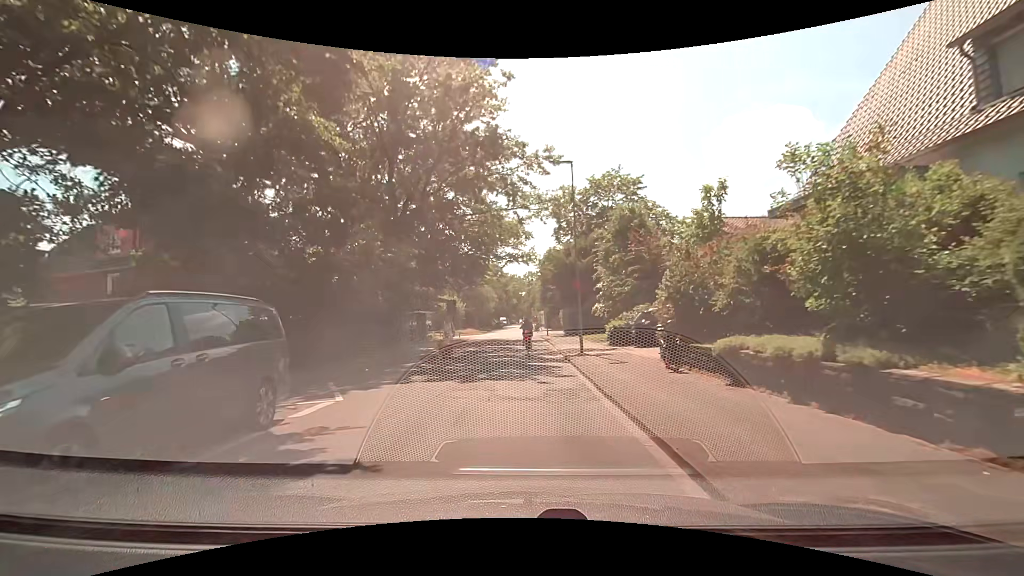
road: residential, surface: asphalt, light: Day
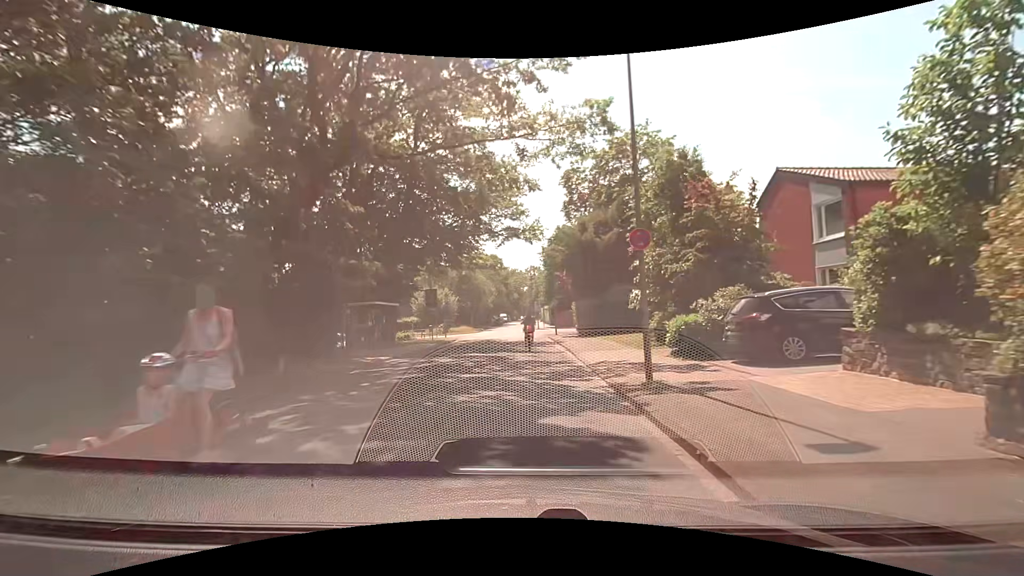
(-0.1, +10.5) m; -1°
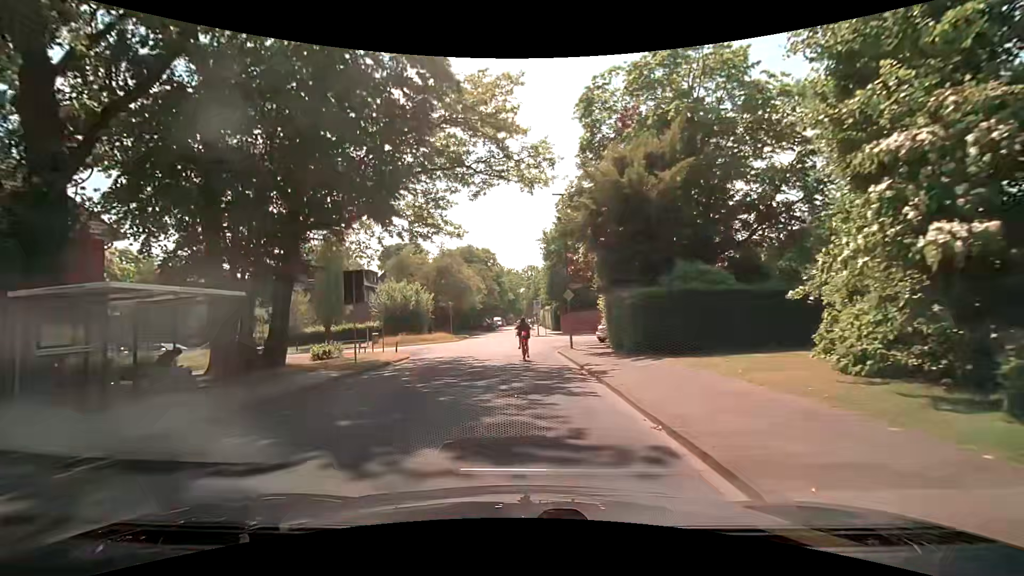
(+0.1, +15.1) m; 0°
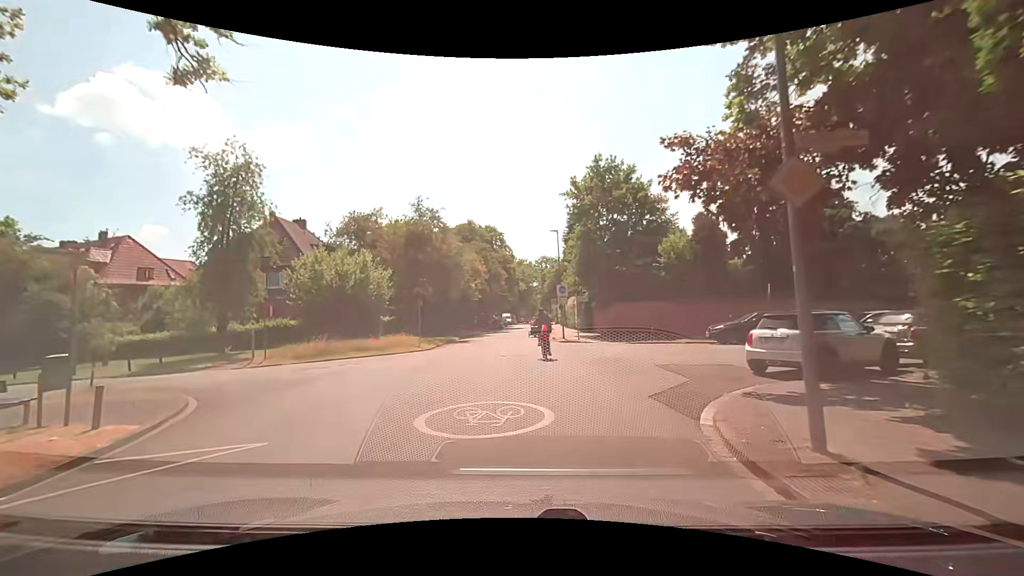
(-0.3, +19.3) m; -1°
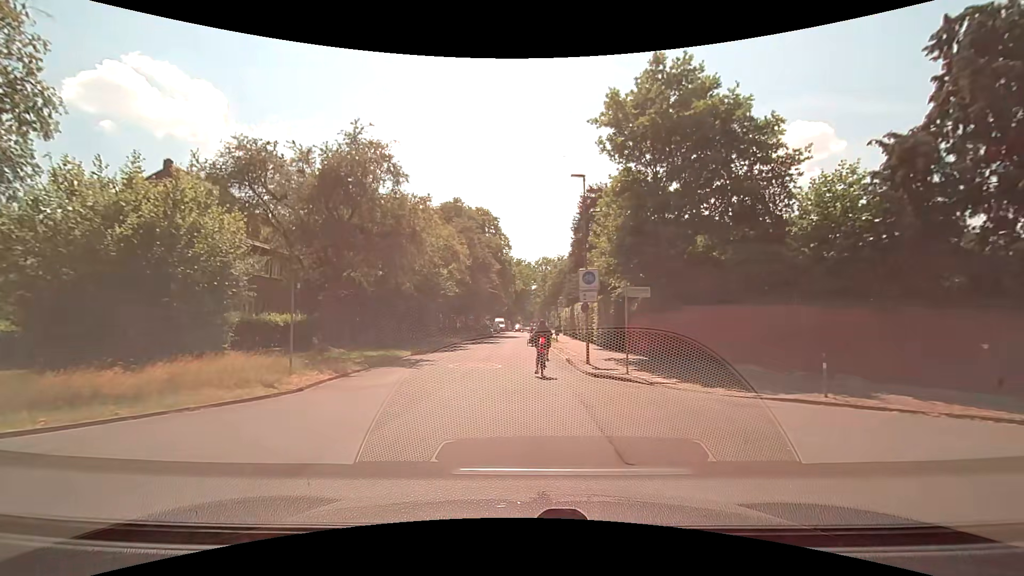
(-0.1, +15.0) m; +1°
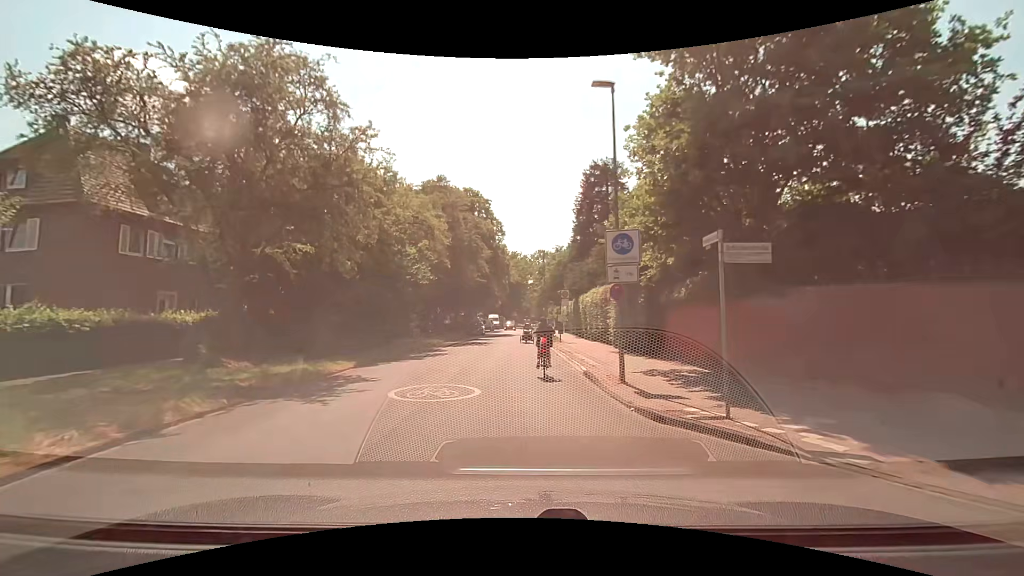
(-0.1, +7.5) m; 0°
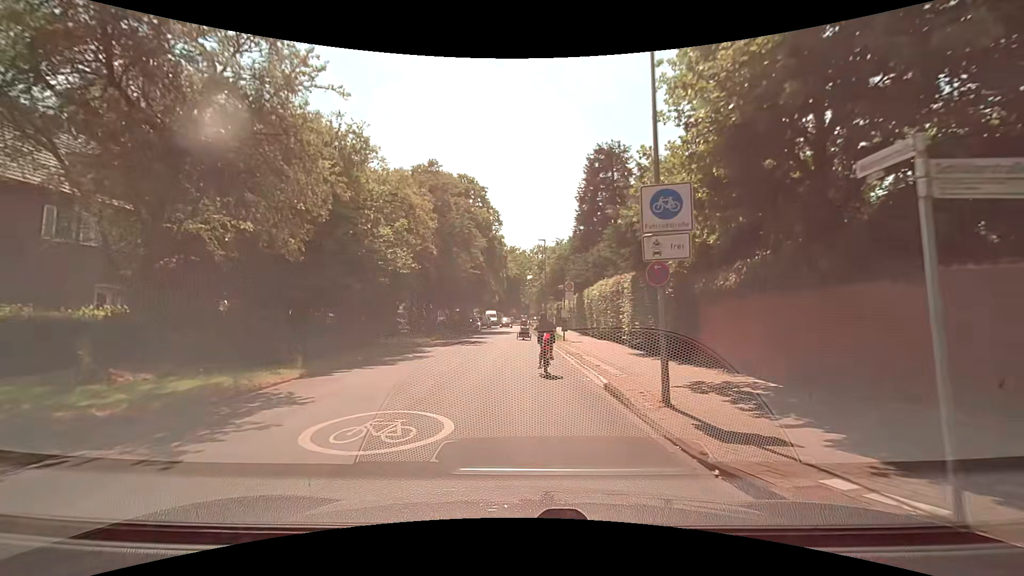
(0.0, +3.9) m; 0°
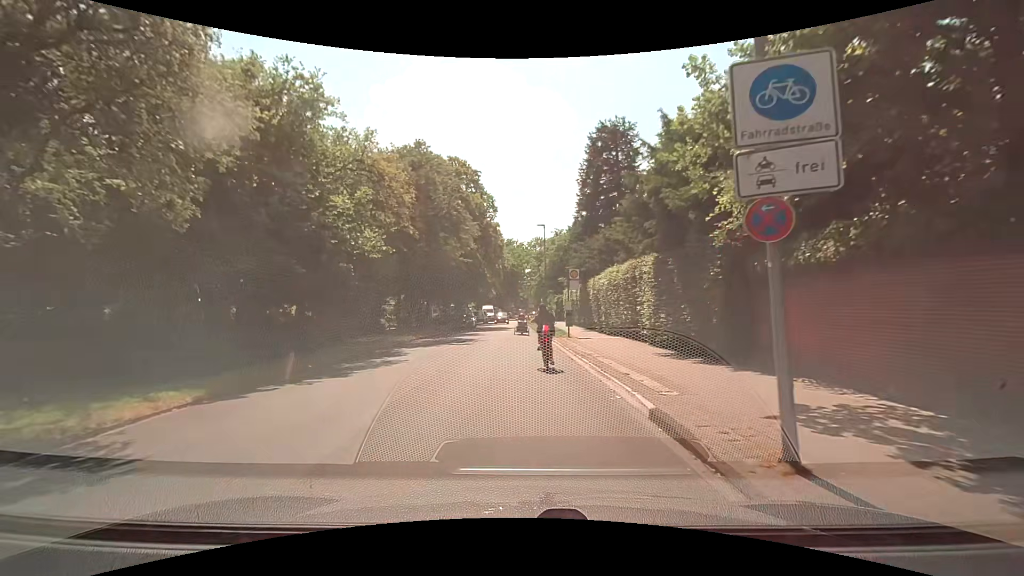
(0.0, +4.0) m; 0°
(0, +10) (0, +20) (0, +30) (0, +40) (-1, +50) (-1, +60) (-1, +70) (-1, +80) (-2, +90) (-1, +100) m
